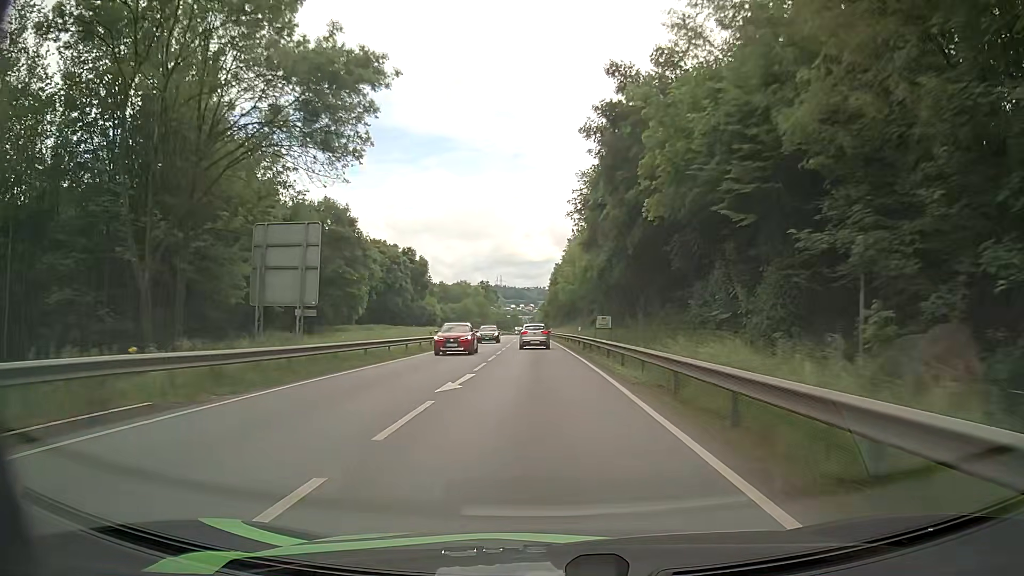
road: primary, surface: asphalt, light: Day
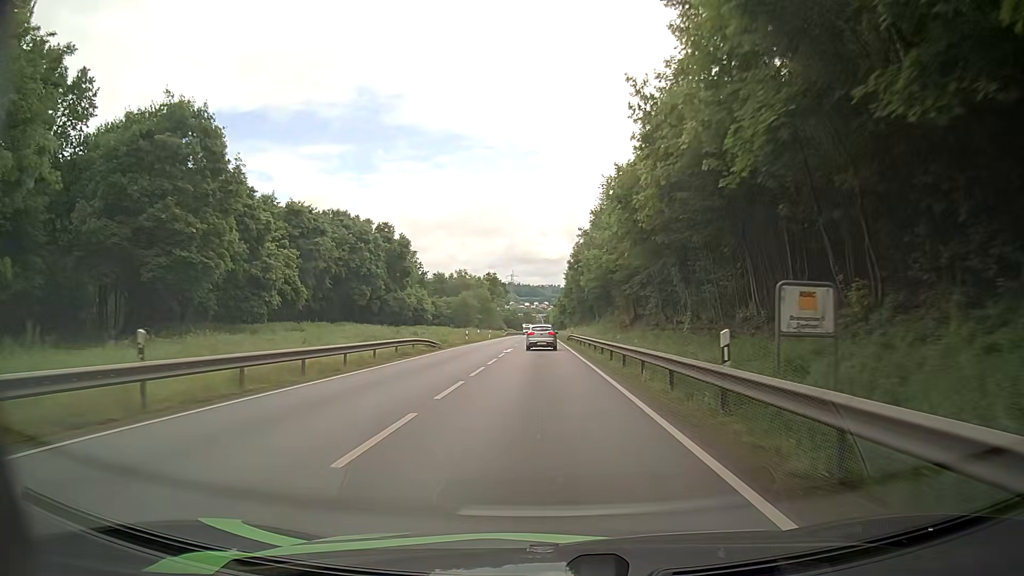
(-0.4, +31.5) m; -2°
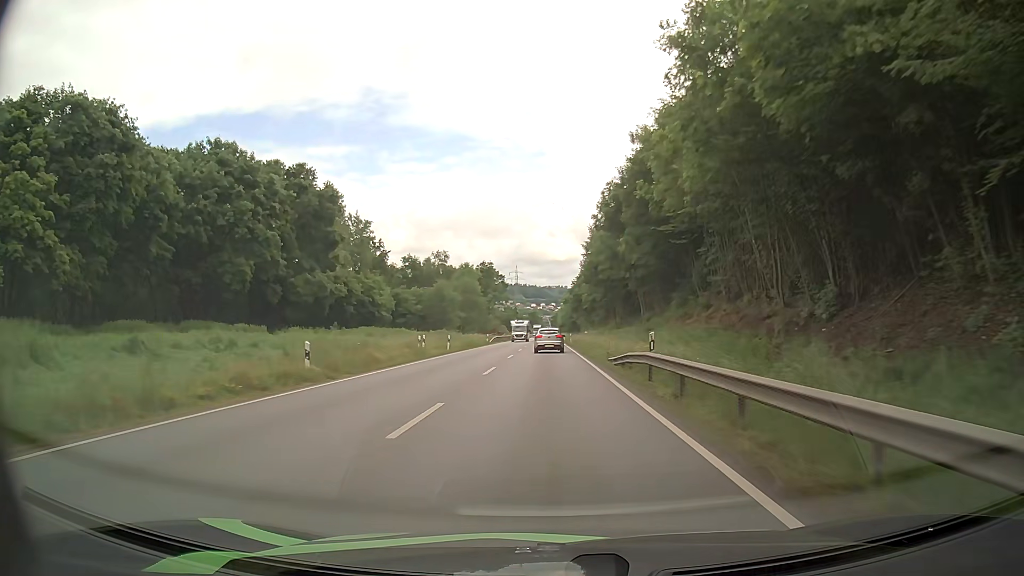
(0.0, +40.7) m; 0°
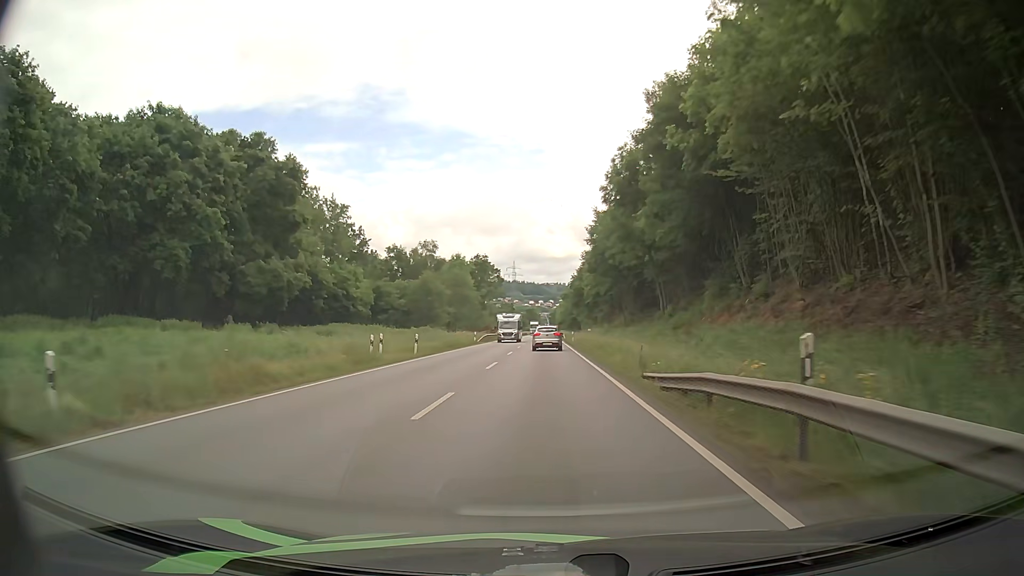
(0.0, +10.5) m; 0°
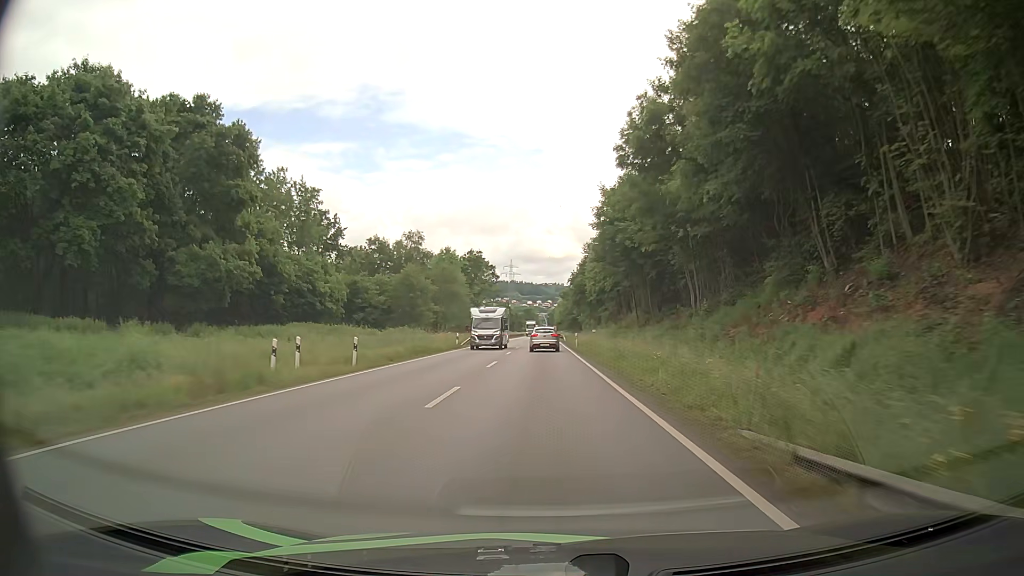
(0.0, +10.7) m; 0°
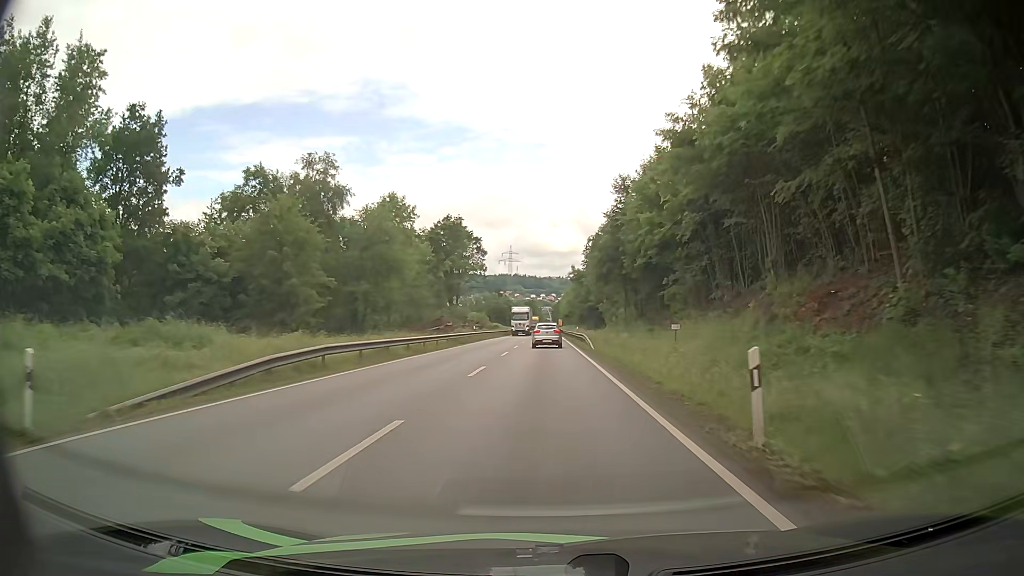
(-0.1, +42.5) m; 0°
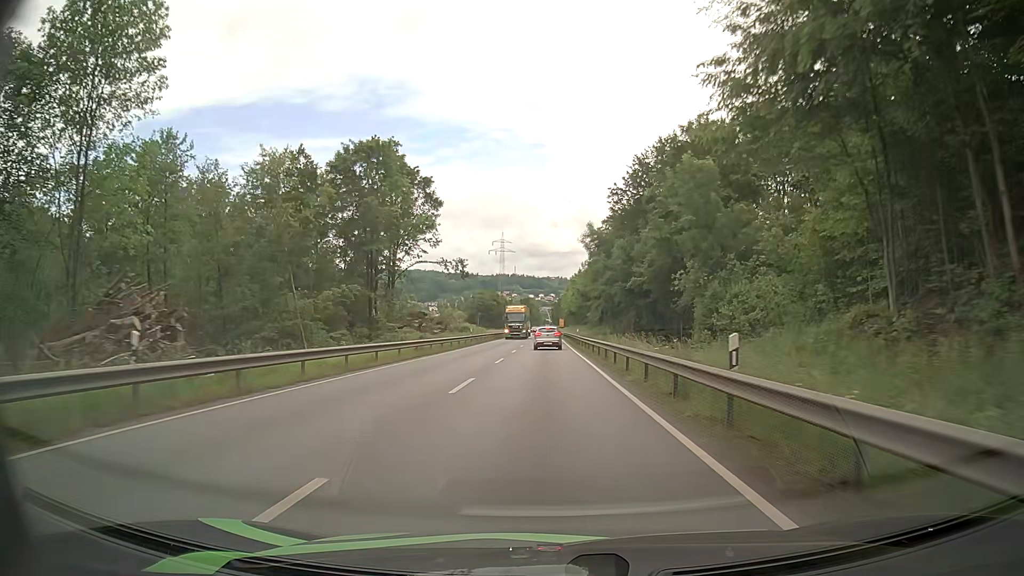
(+0.2, +49.8) m; 0°
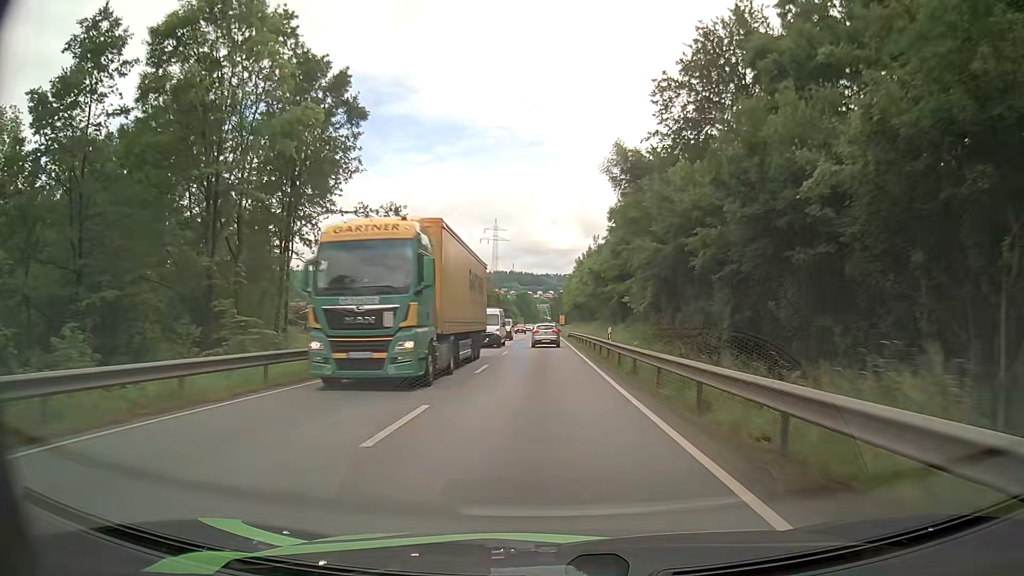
(+0.1, +30.6) m; 0°
